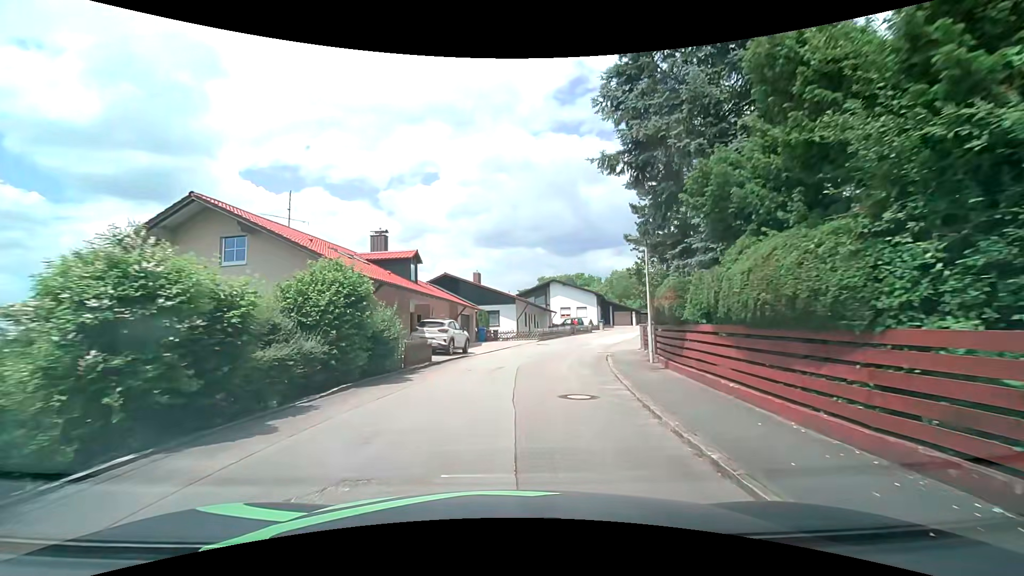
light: Day
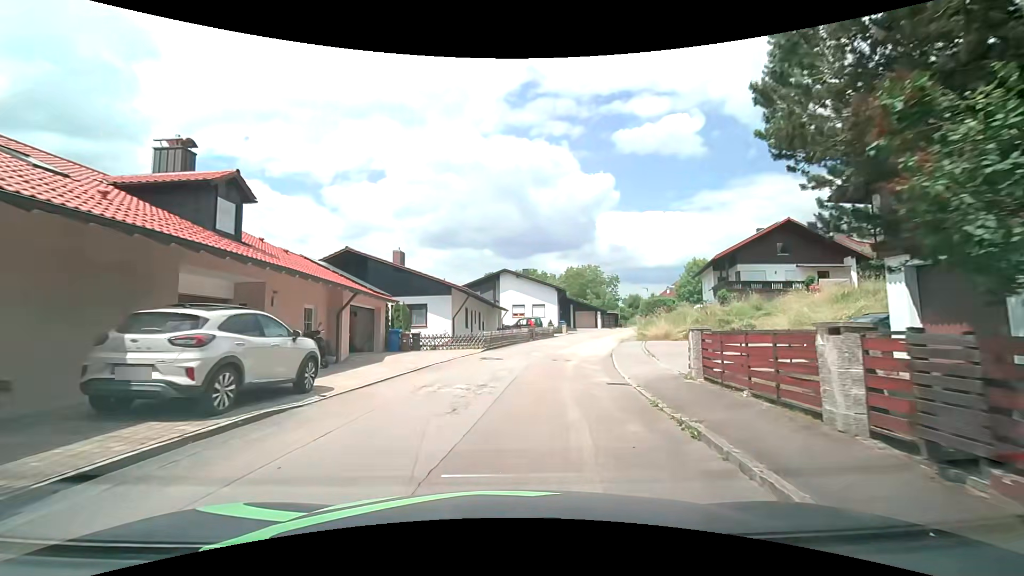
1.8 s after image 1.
(+0.5, +13.7) m; +4°
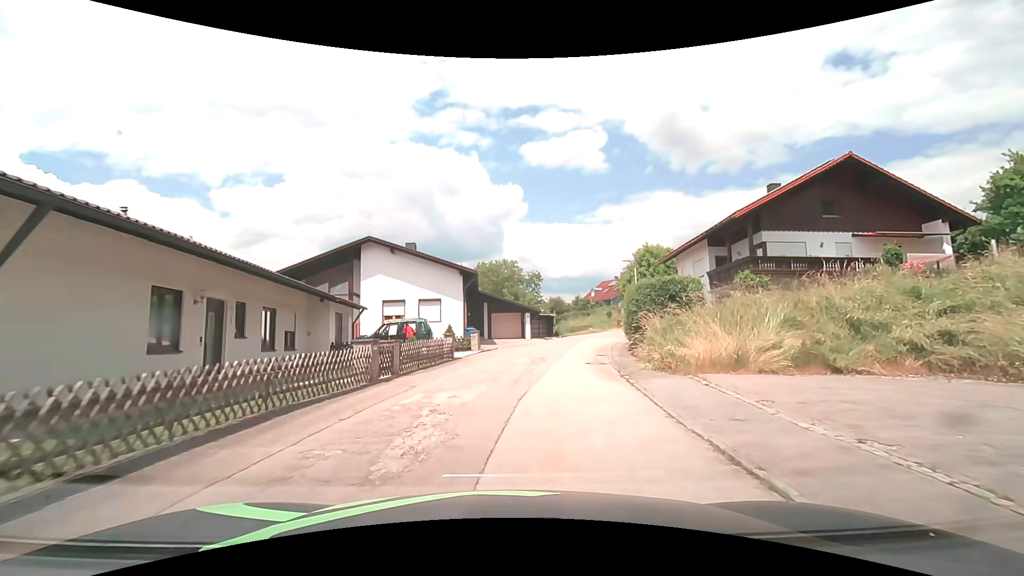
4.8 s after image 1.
(+2.7, +22.3) m; +12°
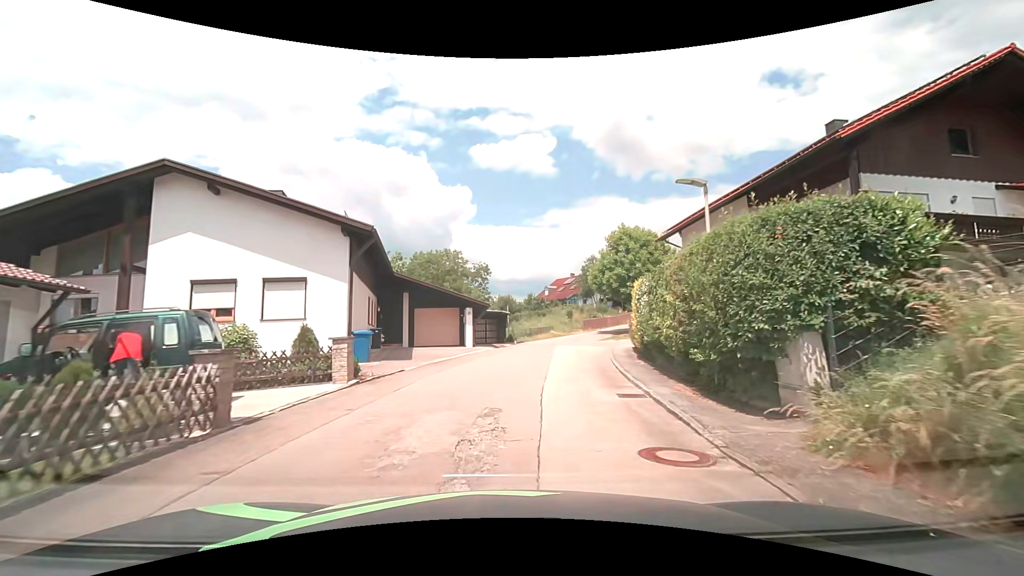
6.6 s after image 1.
(+0.7, +13.2) m; +6°
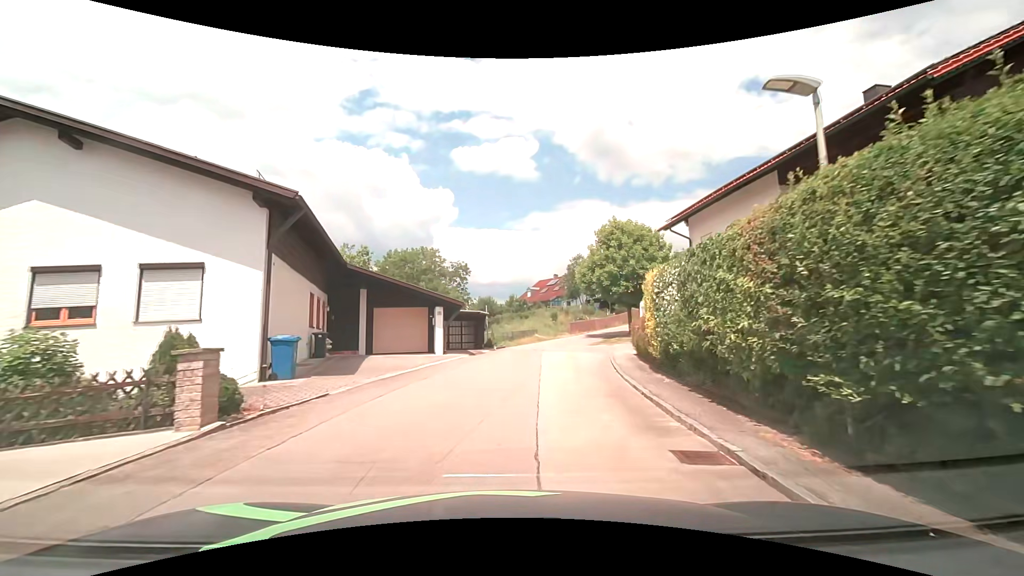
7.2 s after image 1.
(+0.1, +4.4) m; +2°
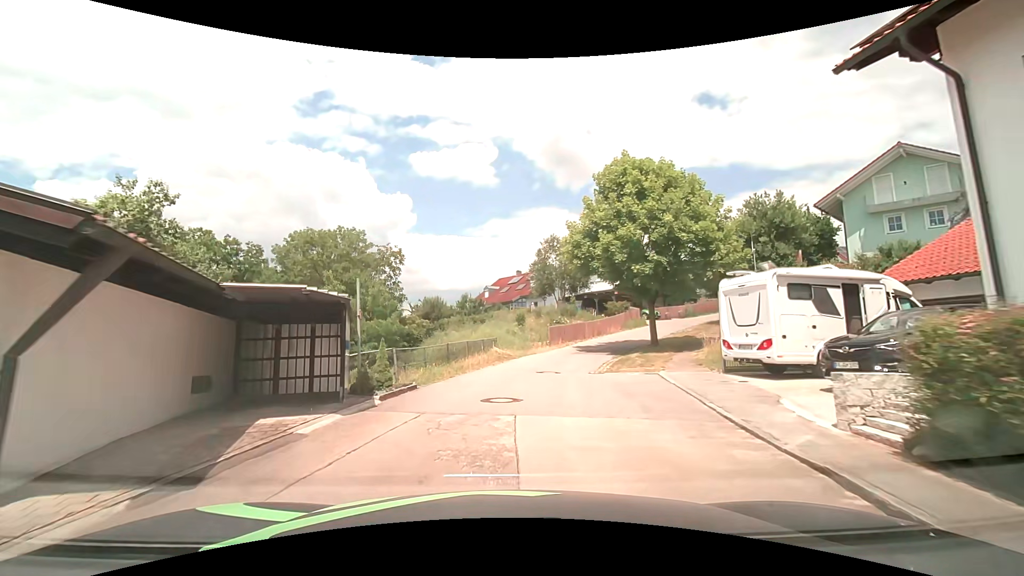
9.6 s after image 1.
(+1.0, +17.4) m; +5°
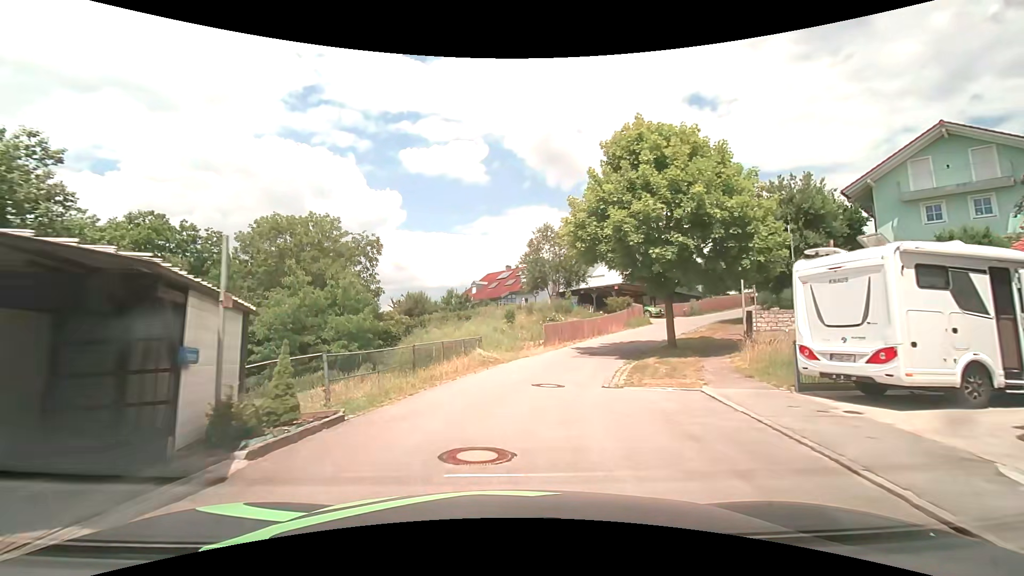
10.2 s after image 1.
(0.0, +4.4) m; +1°
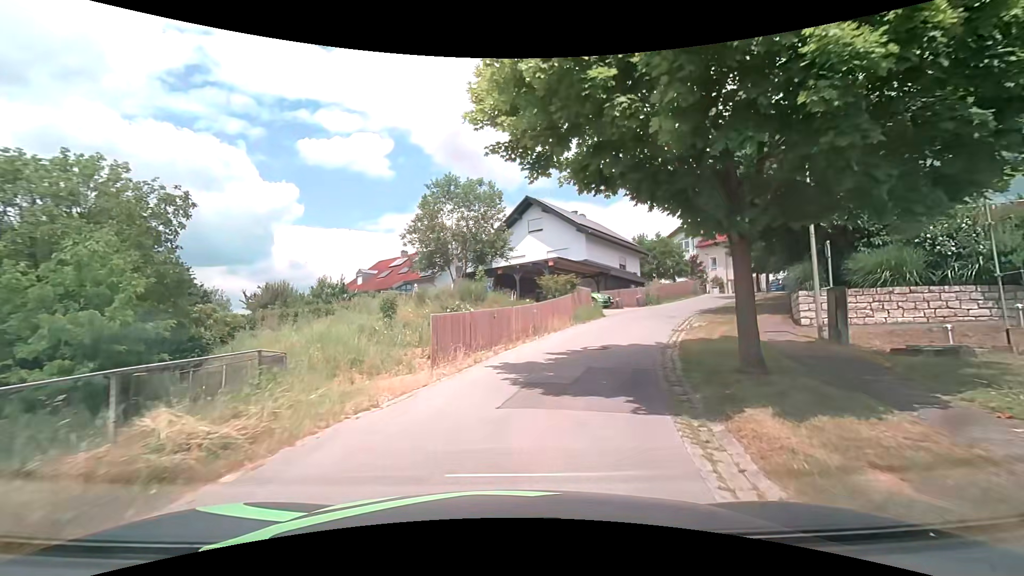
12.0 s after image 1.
(+1.0, +13.1) m; +11°
(+1, +10) (+4, +19) (+10, +28) (+15, +36) (+19, +45) (+19, +55) (+13, +63) (+6, +70) (-1, +77) (-8, +84) m
